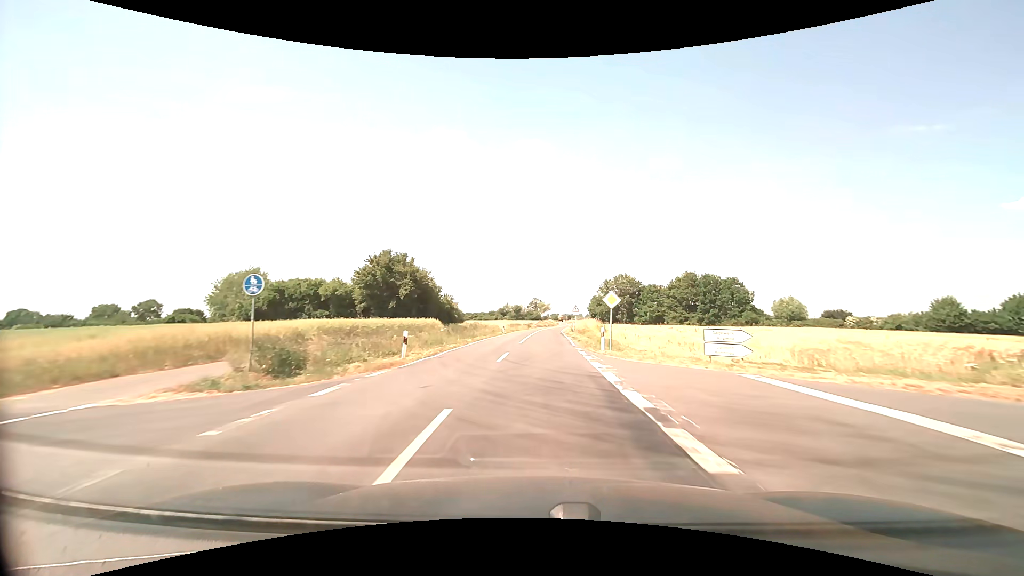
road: secondary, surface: asphalt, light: Day
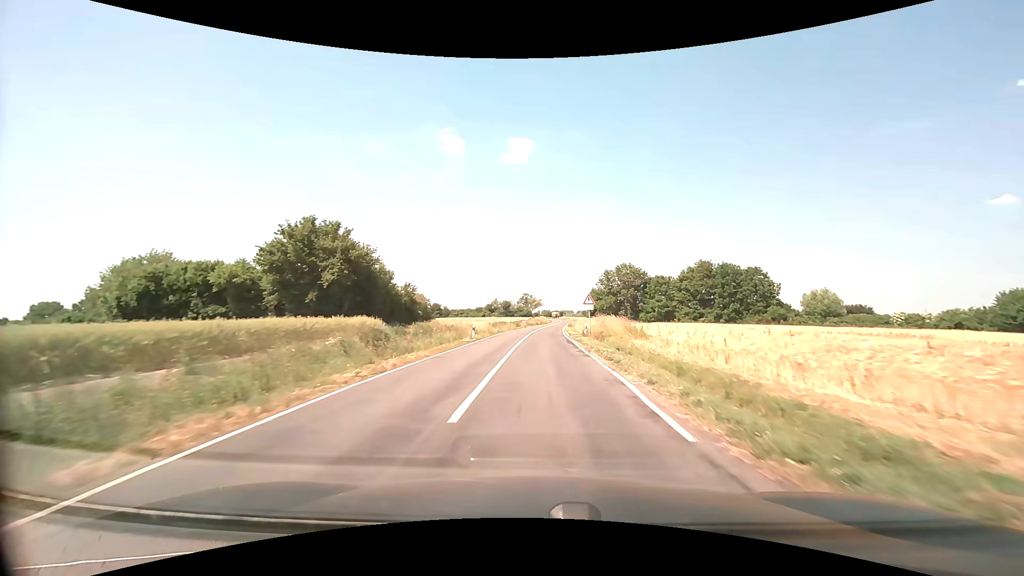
(+0.2, +20.7) m; +1°
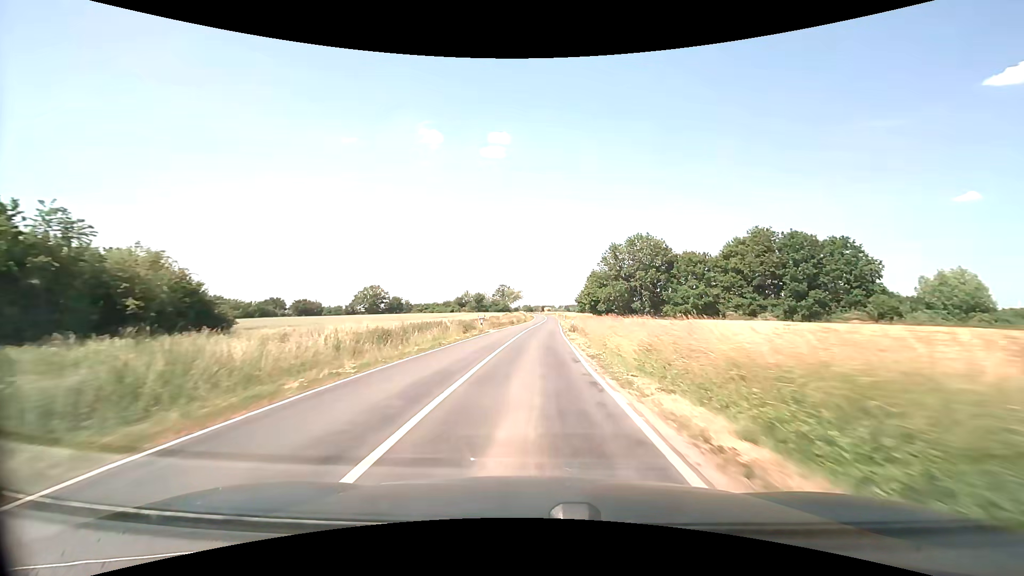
(+1.2, +43.0) m; +3°
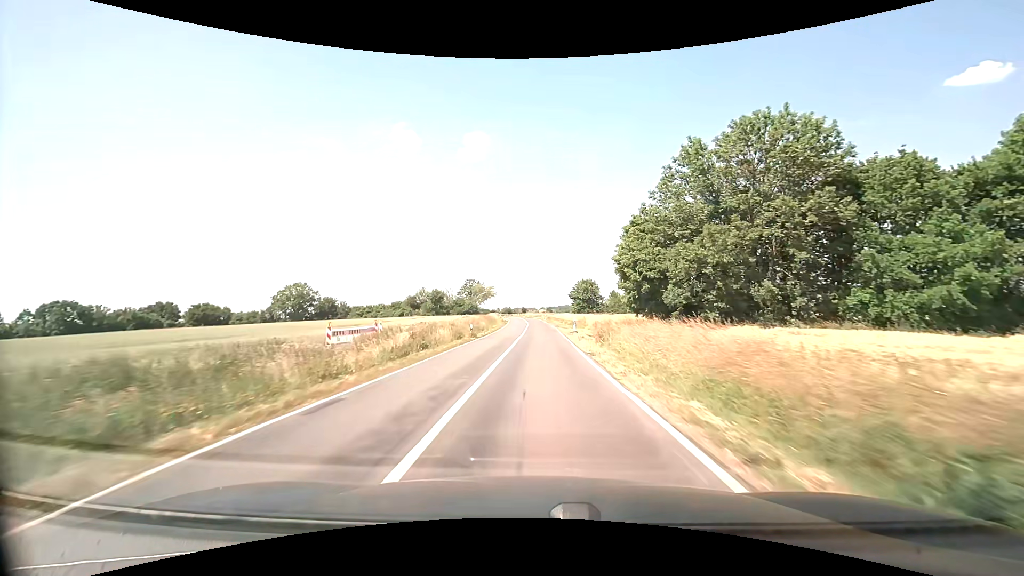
(+0.6, +56.2) m; +1°
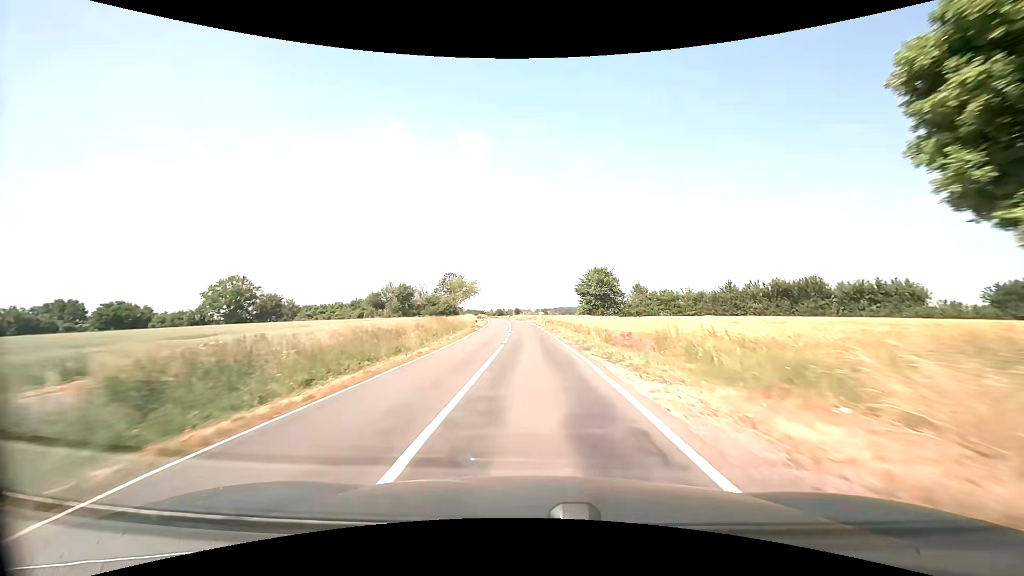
(+0.5, +34.3) m; +1°
